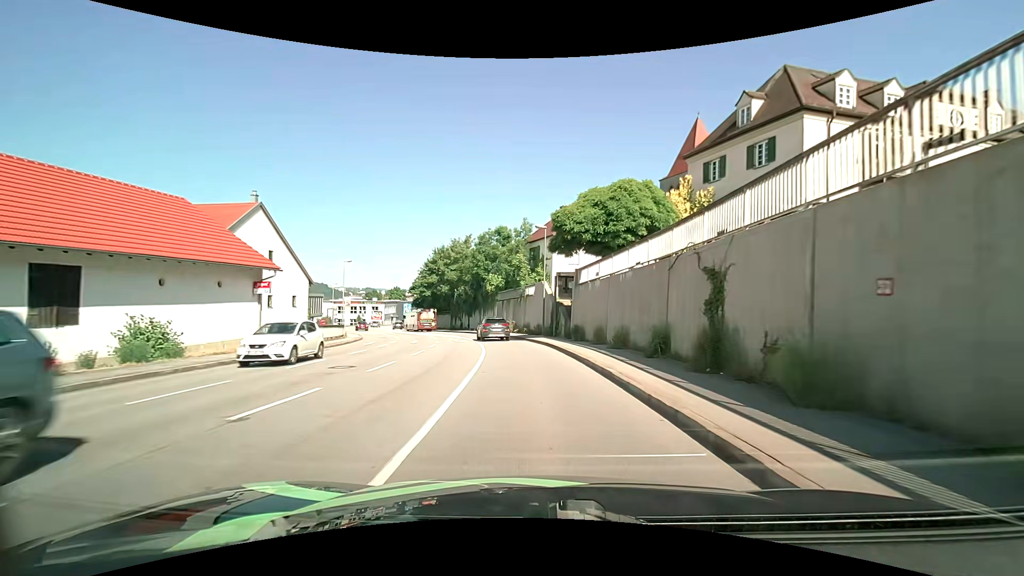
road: tertiary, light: Day
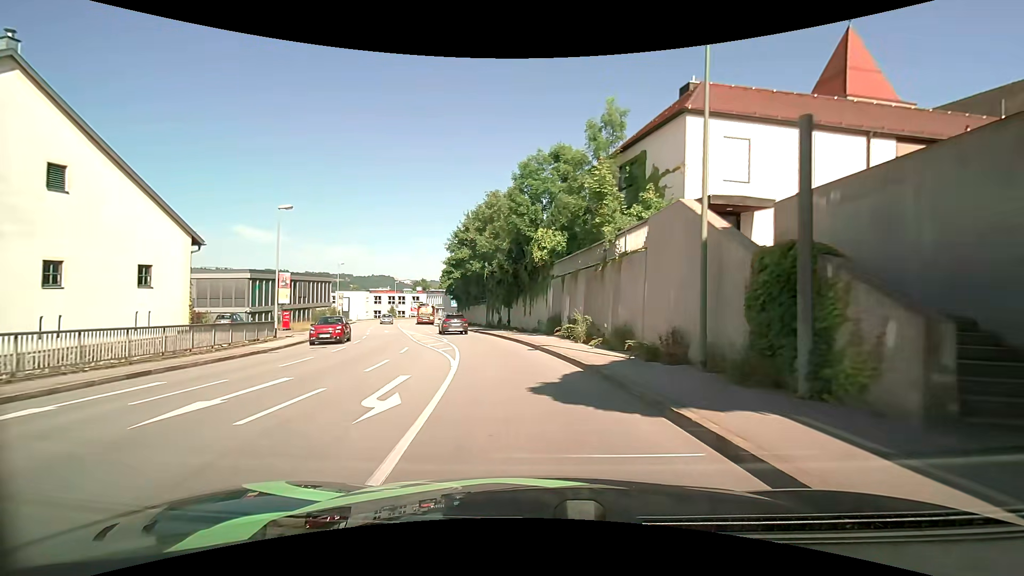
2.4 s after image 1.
(-1.6, +25.0) m; -7°
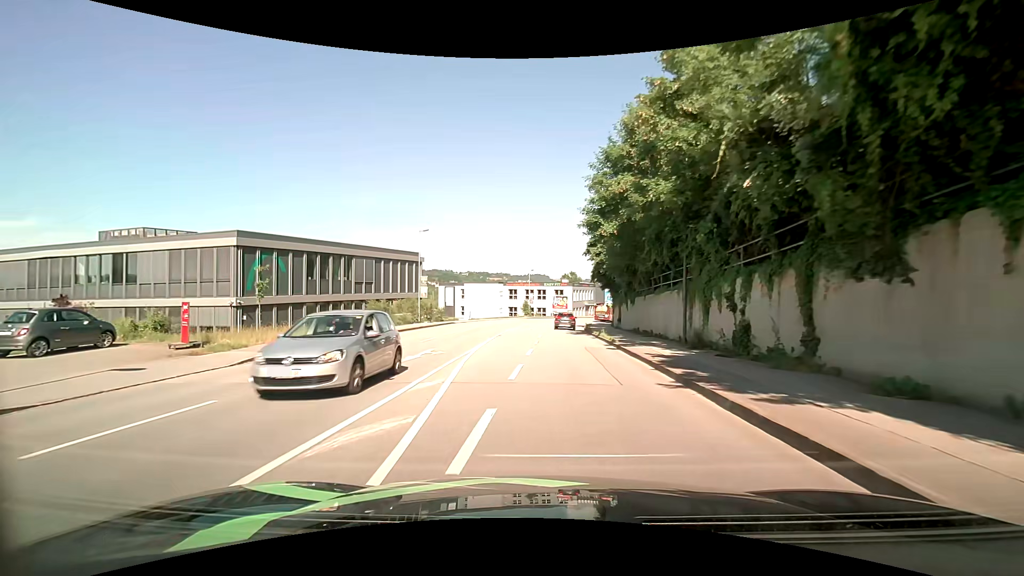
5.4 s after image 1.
(-4.0, +28.6) m; -18°
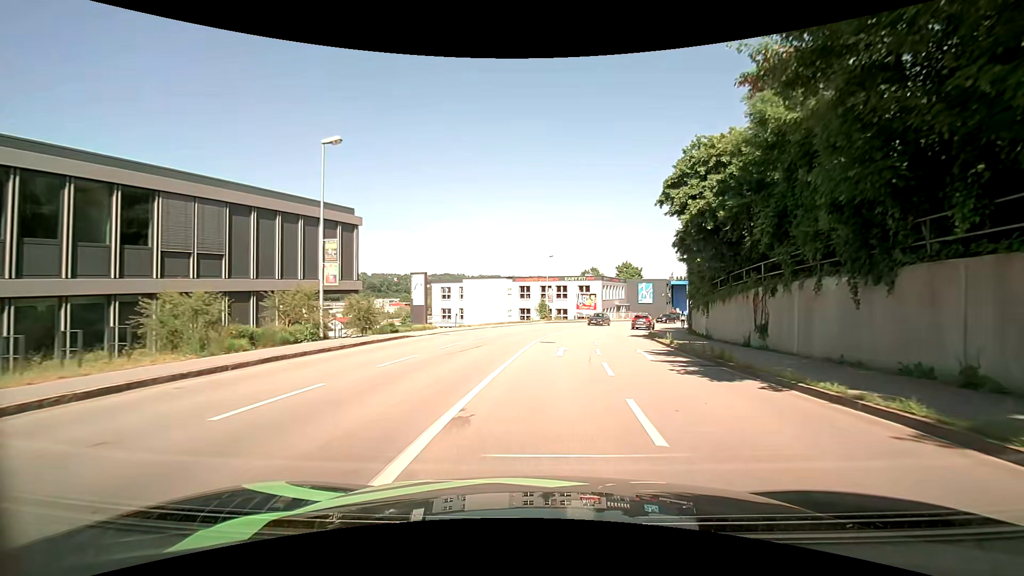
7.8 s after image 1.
(-1.0, +23.0) m; -1°
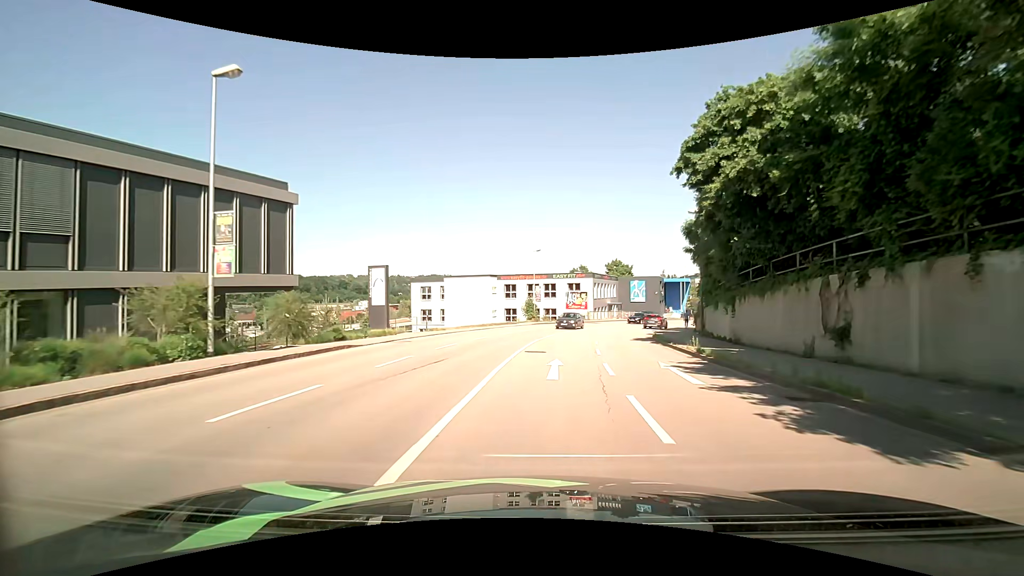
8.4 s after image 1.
(0.0, +5.8) m; 0°
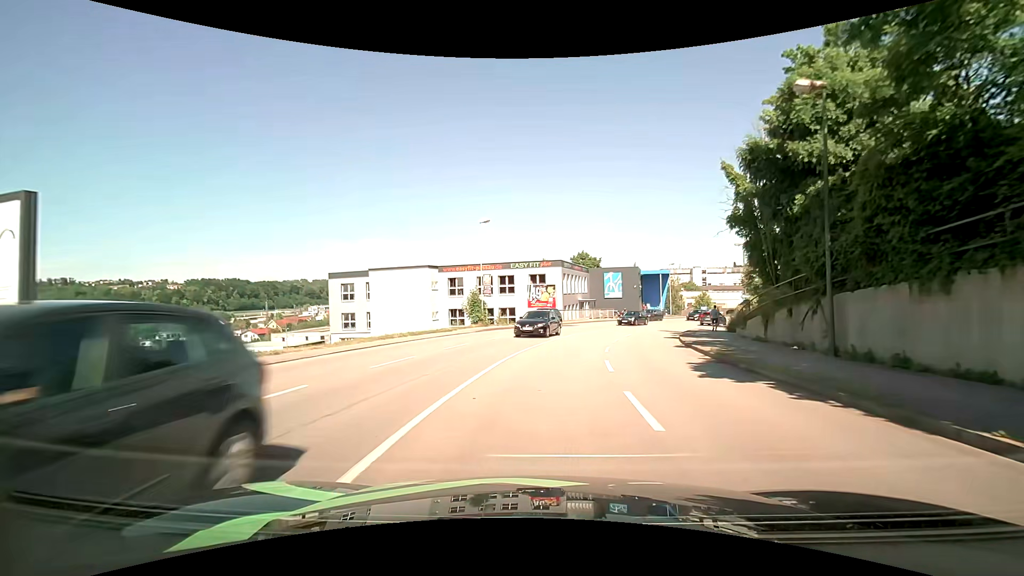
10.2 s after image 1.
(+1.0, +17.6) m; +5°
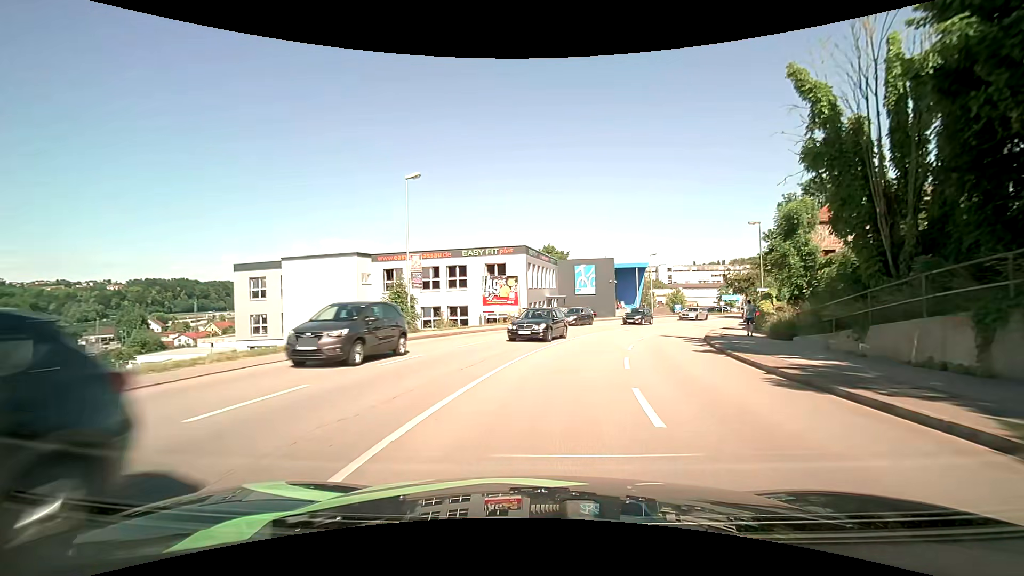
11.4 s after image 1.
(+0.5, +11.9) m; +4°
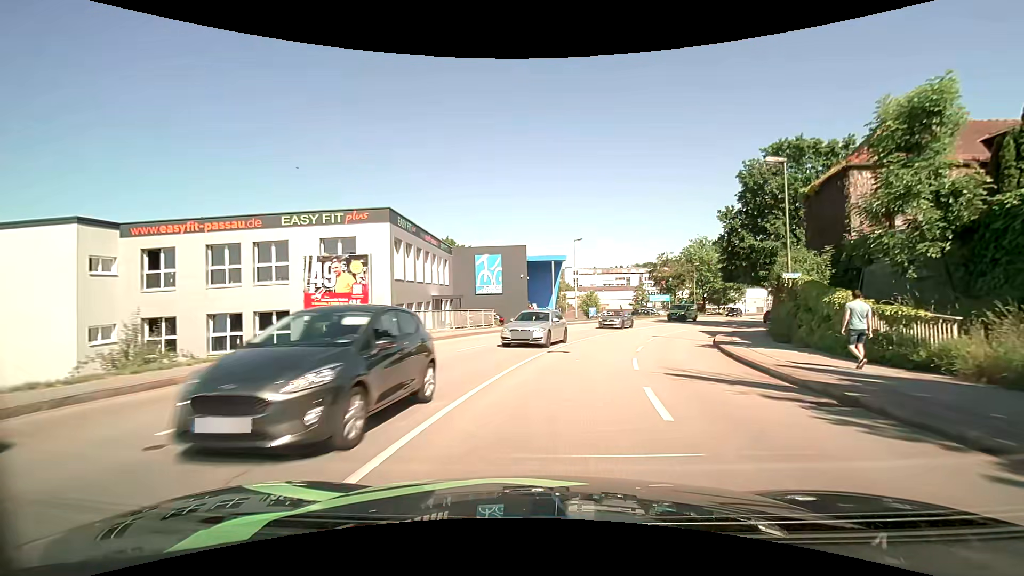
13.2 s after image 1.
(+1.5, +17.7) m; +11°
(+1, +10) (+2, +20) (+5, +29) (+9, +39) (+14, +47) (+19, +56) (+25, +64) (+32, +71) (+39, +78) (+46, +85) m
